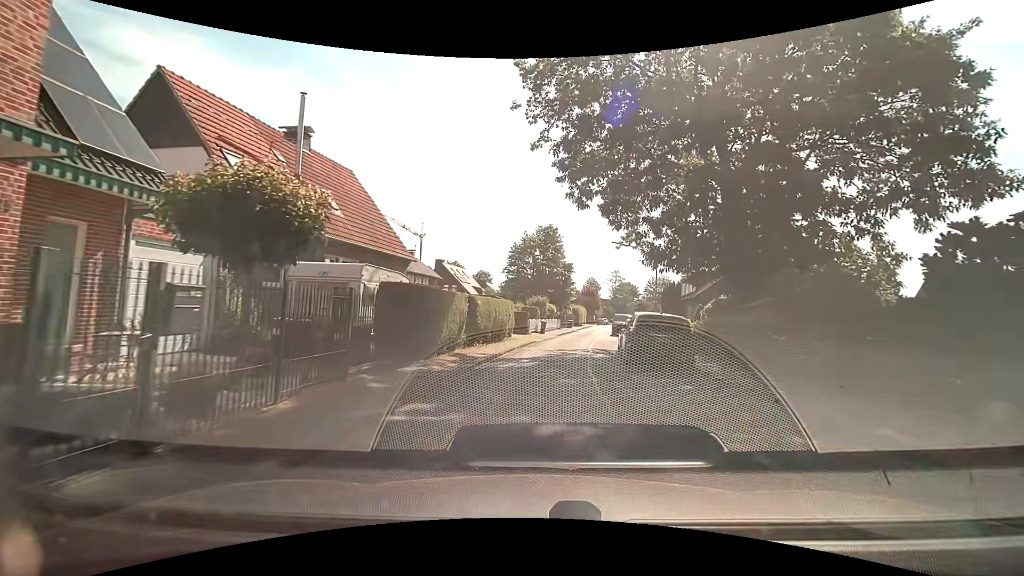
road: residential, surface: asphalt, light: Day
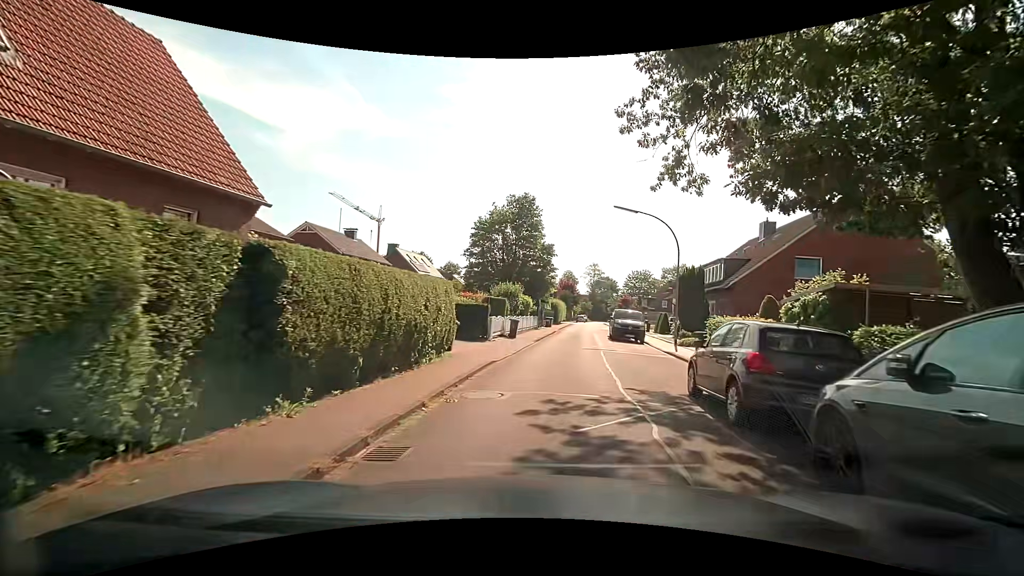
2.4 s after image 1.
(+0.4, +13.3) m; +4°
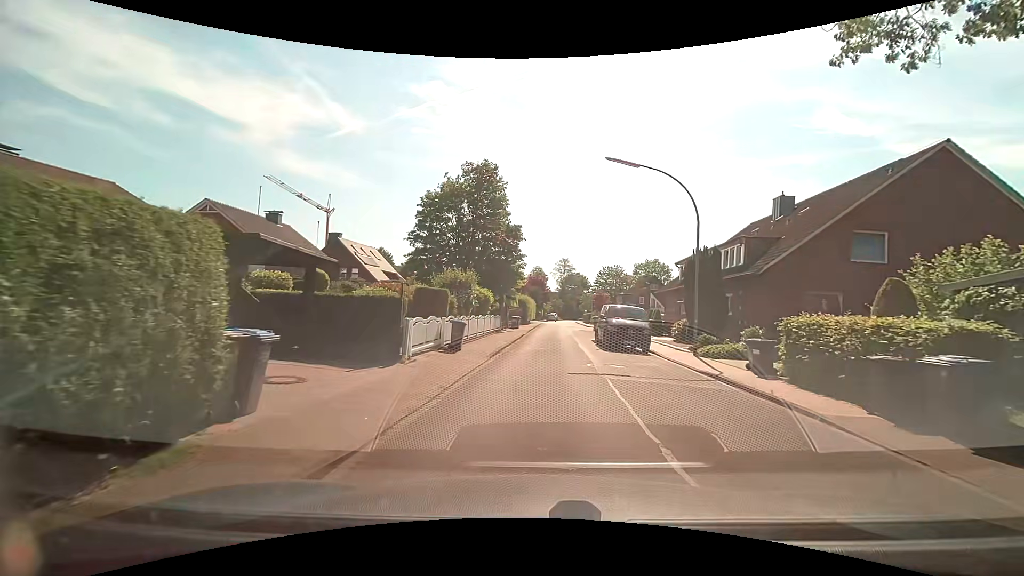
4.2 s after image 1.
(+0.3, +9.3) m; +4°
(0, +10) (+1, +20) (+1, +30) (+3, +40) (+4, +50) (+5, +60) (+6, +70) (+5, +79) (-5, +81) (-15, +82) m
